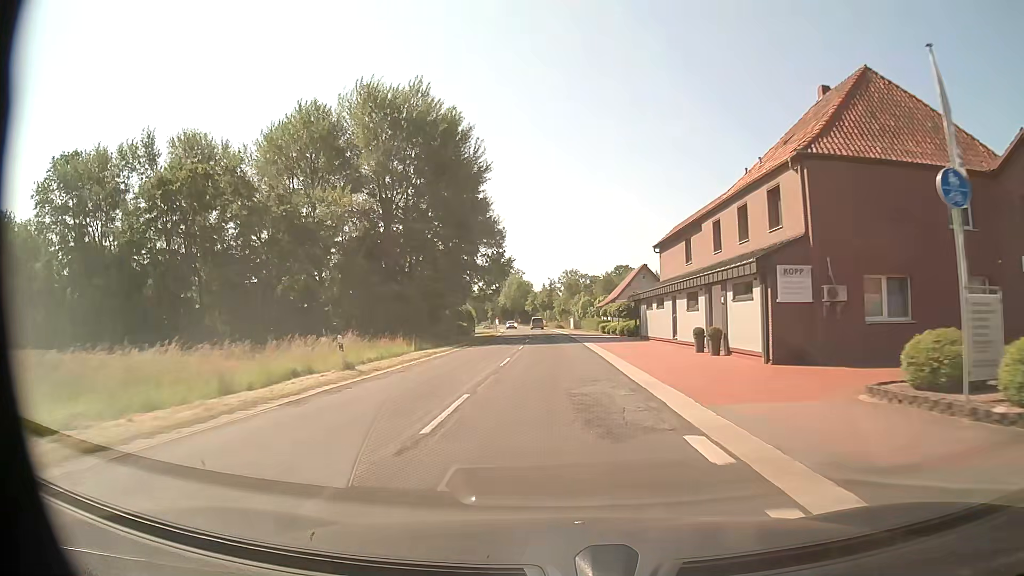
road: secondary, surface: asphalt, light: Day
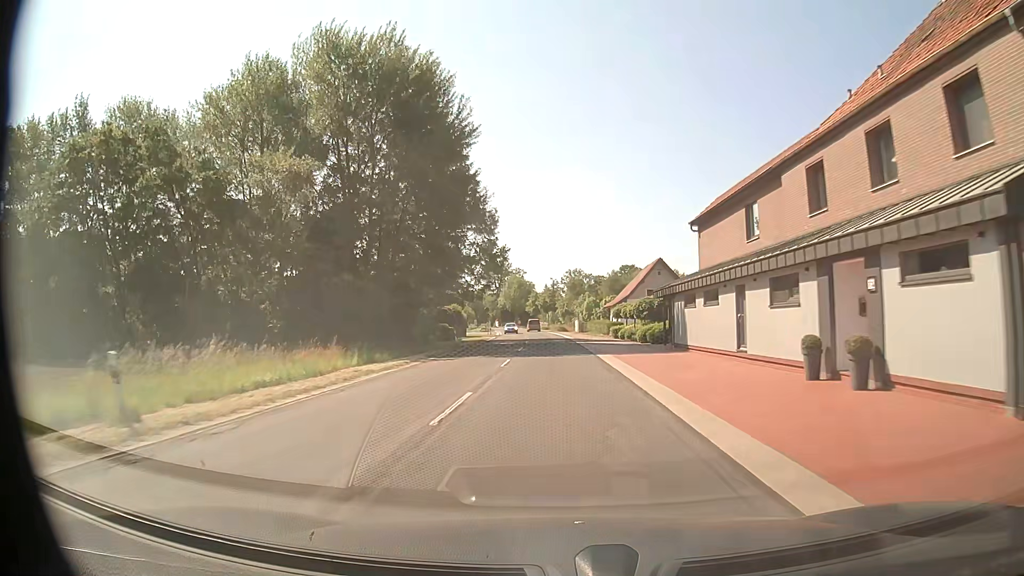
(0.0, +11.4) m; 0°
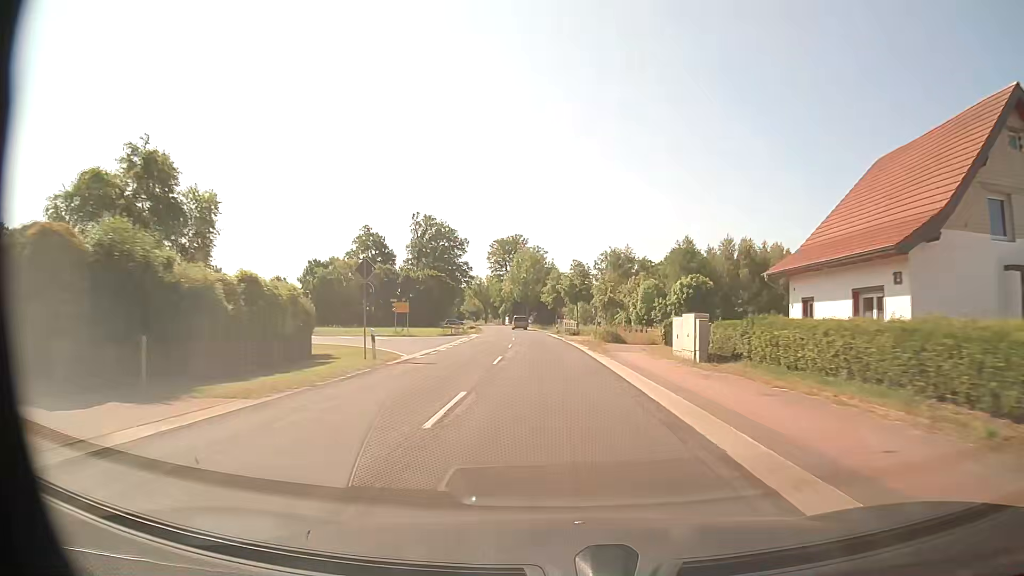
(-1.2, +61.1) m; -2°
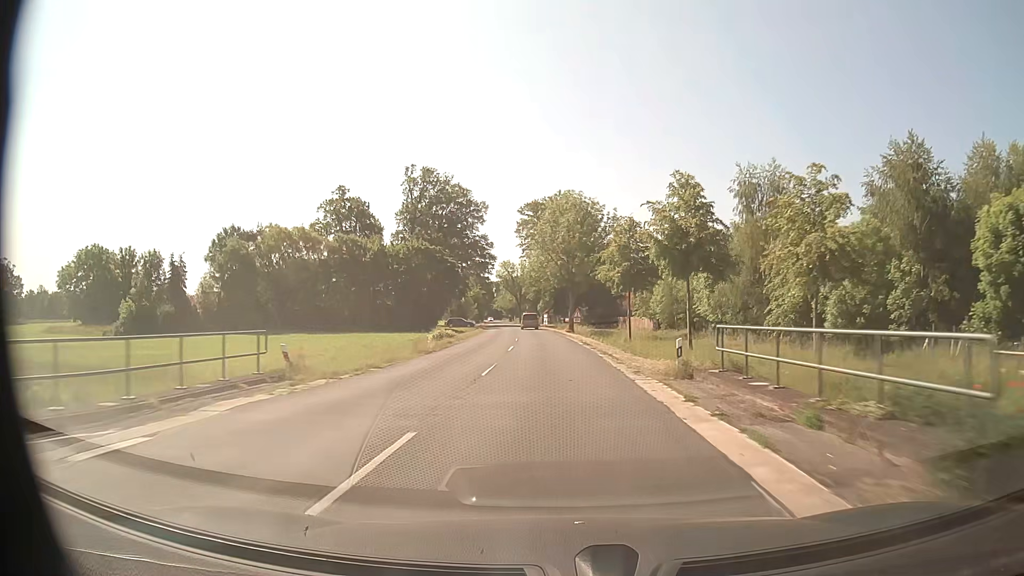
(-1.6, +53.0) m; -4°
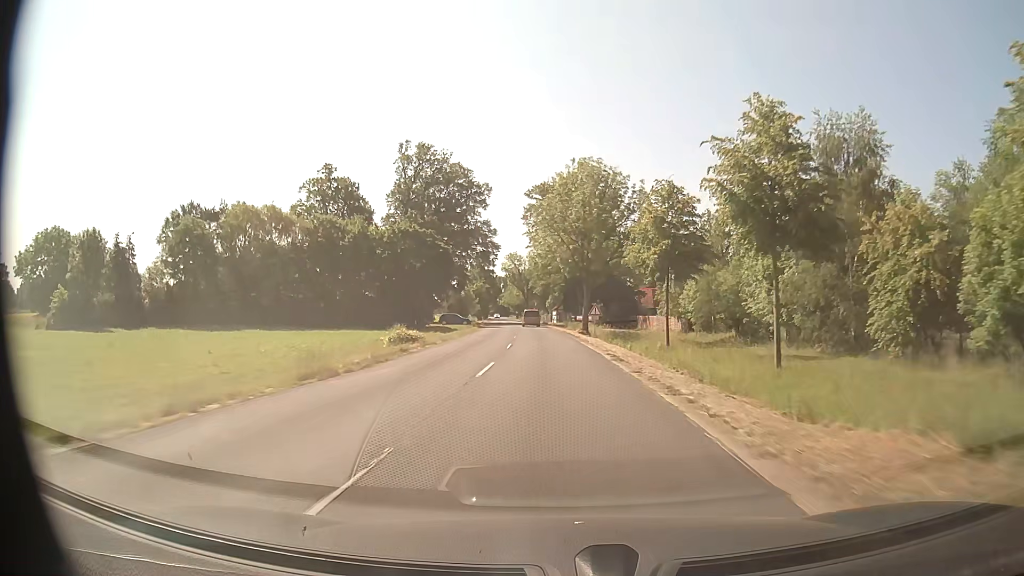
(-0.2, +13.3) m; -1°
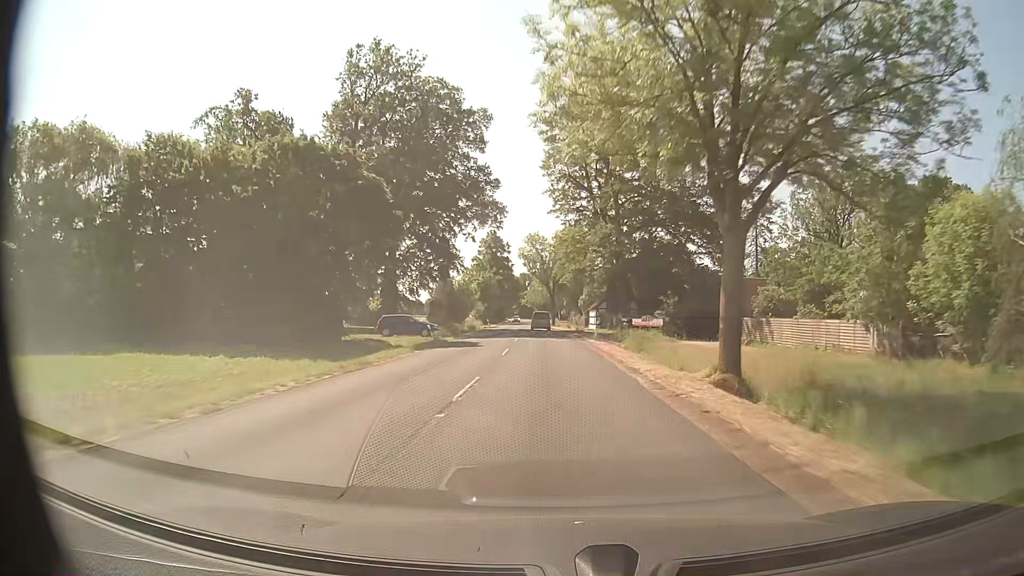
(-1.0, +39.9) m; -3°
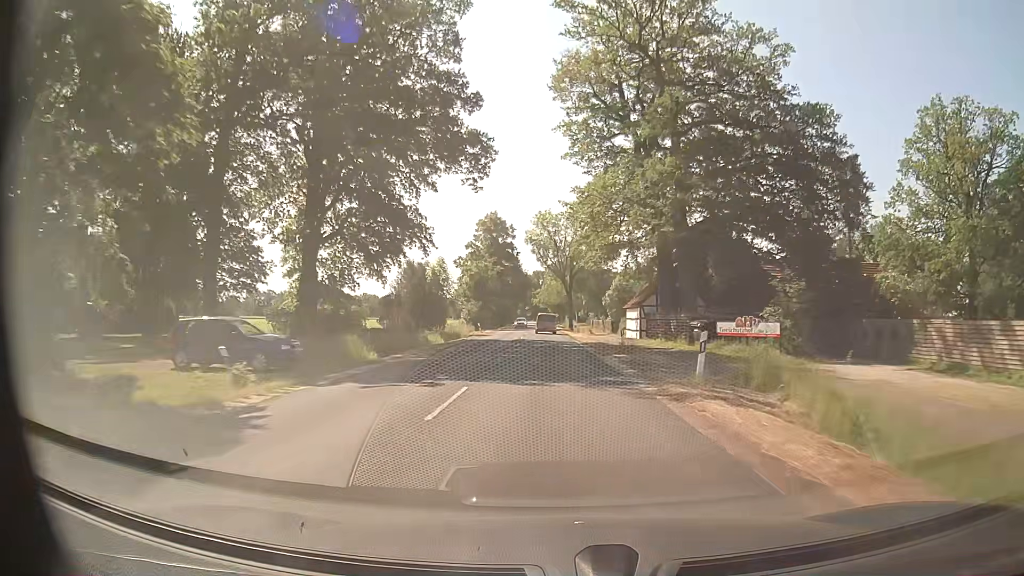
(-0.2, +26.3) m; -1°
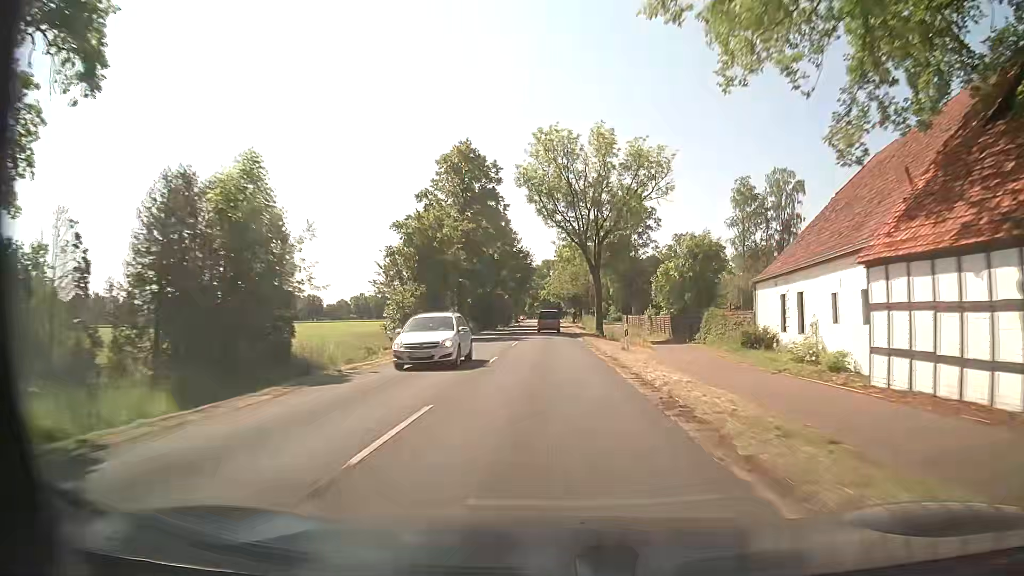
(-0.4, +38.8) m; -1°
(0, +10) (0, +20) (0, +30) (0, +40) (0, +50) (0, +60) (0, +70) (0, +80) (0, +90) (-1, +100) m
